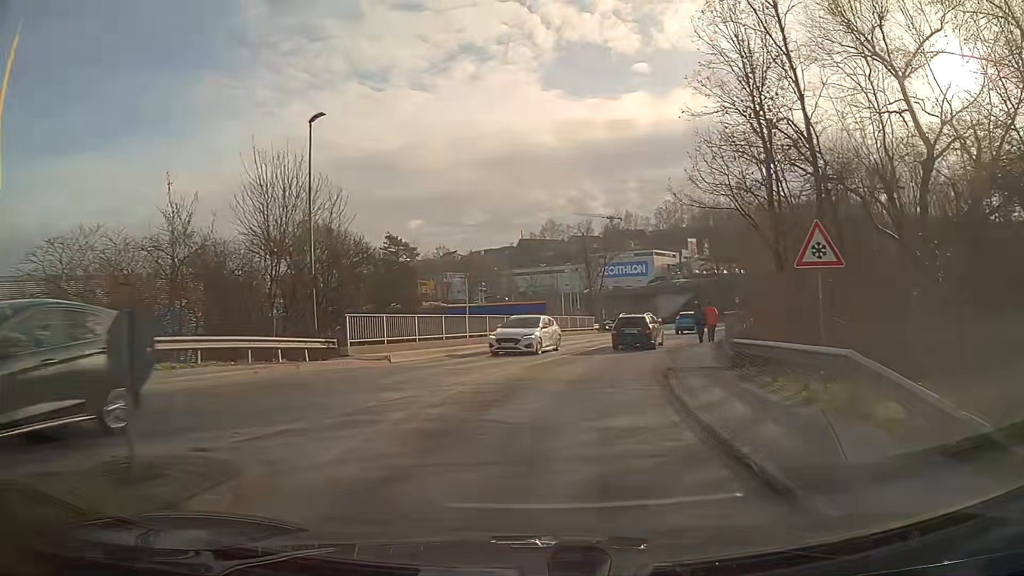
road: tertiary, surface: asphalt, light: Day
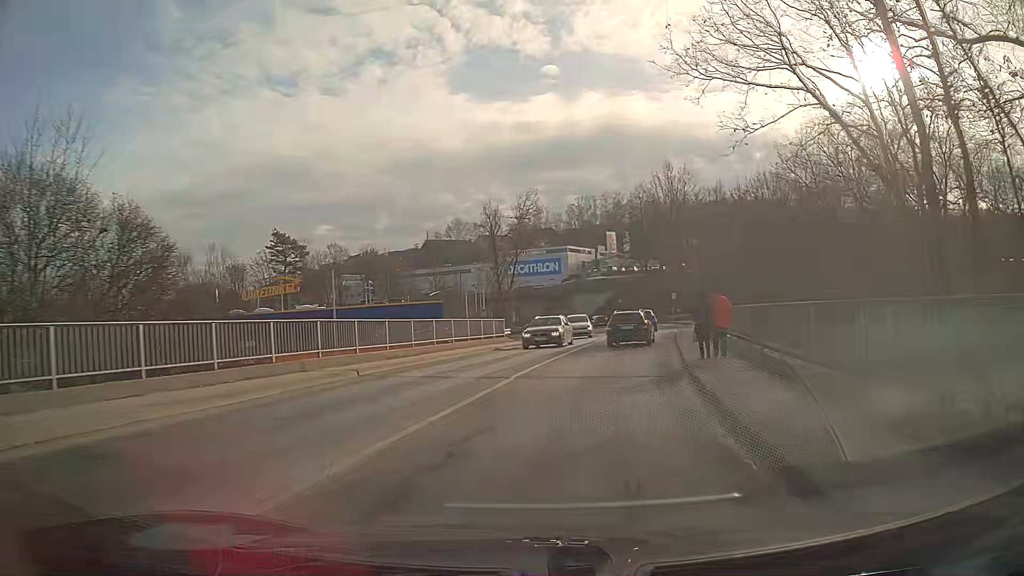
(+1.0, +13.9) m; +8°
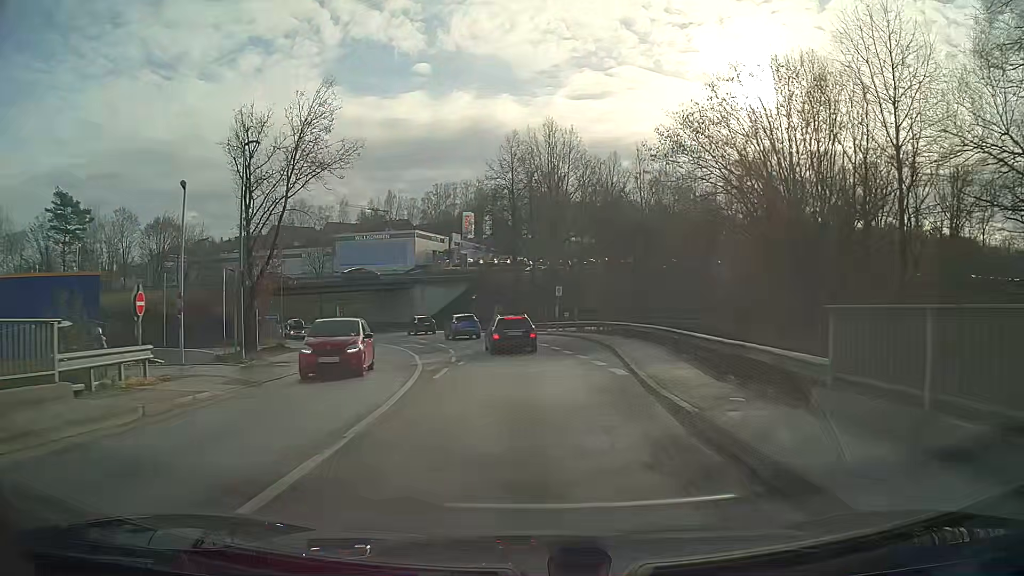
(+3.1, +27.9) m; +10°
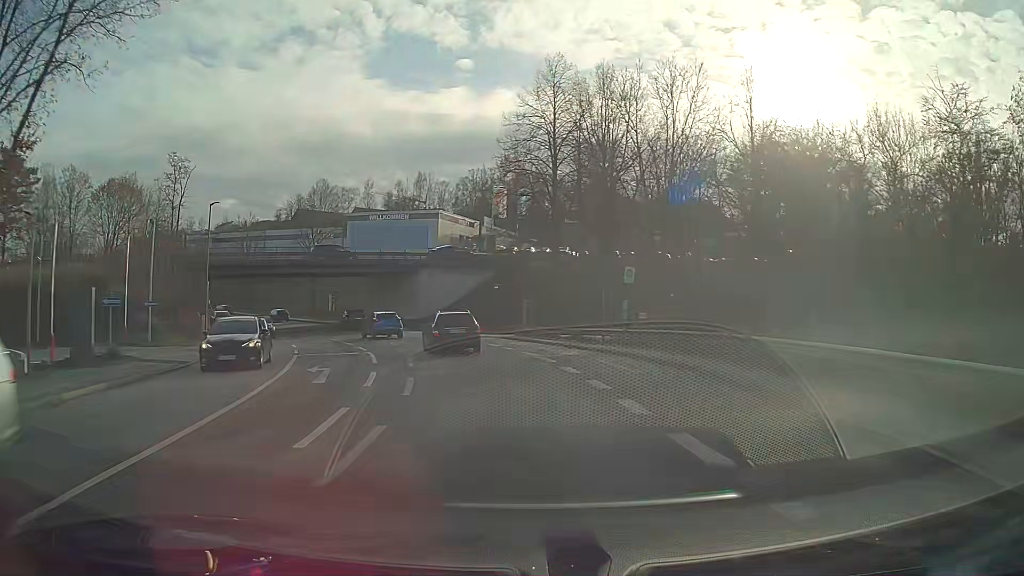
(-0.5, +20.4) m; -4°
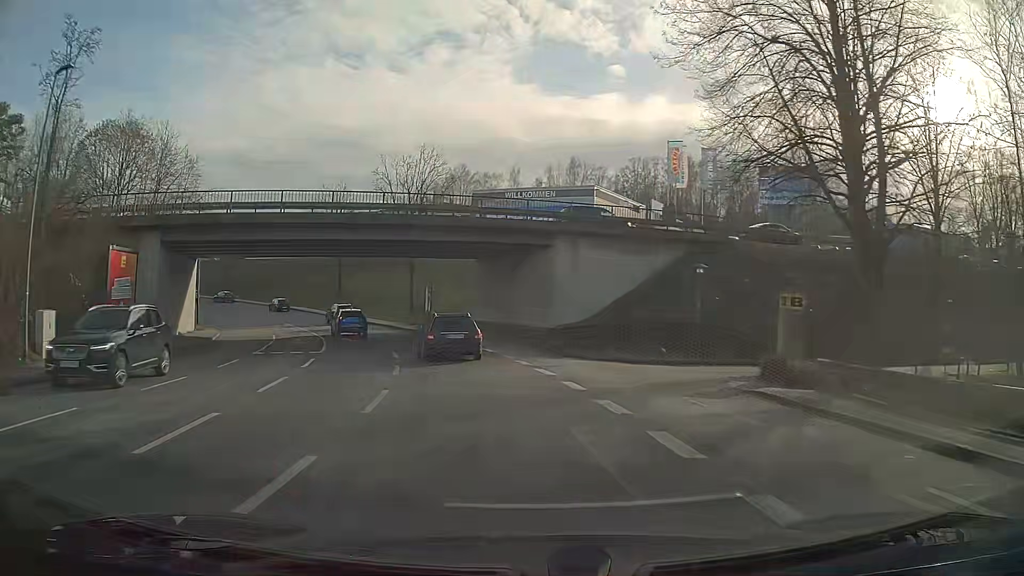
(-2.9, +26.1) m; -14°
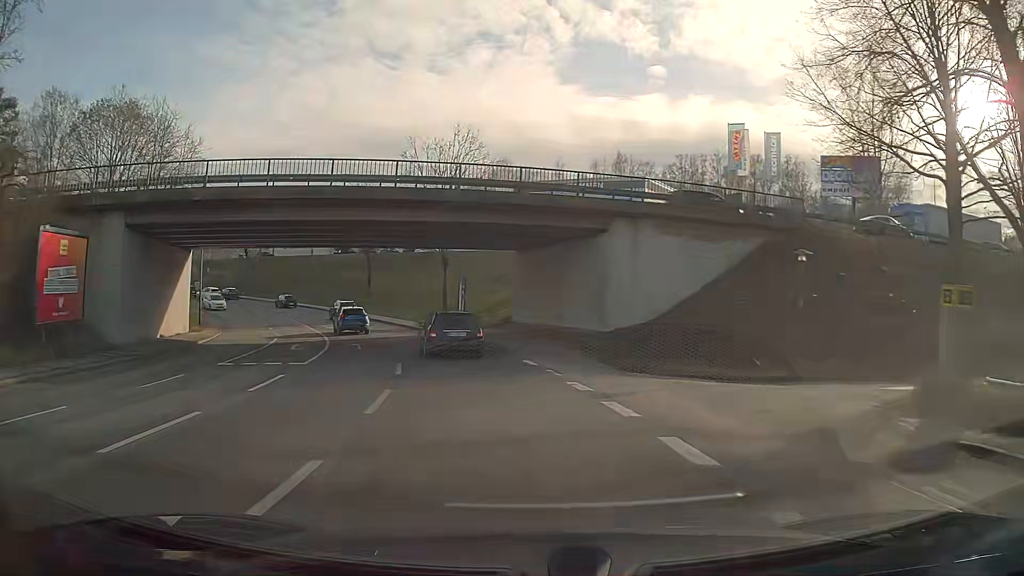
(-0.2, +6.4) m; -4°
